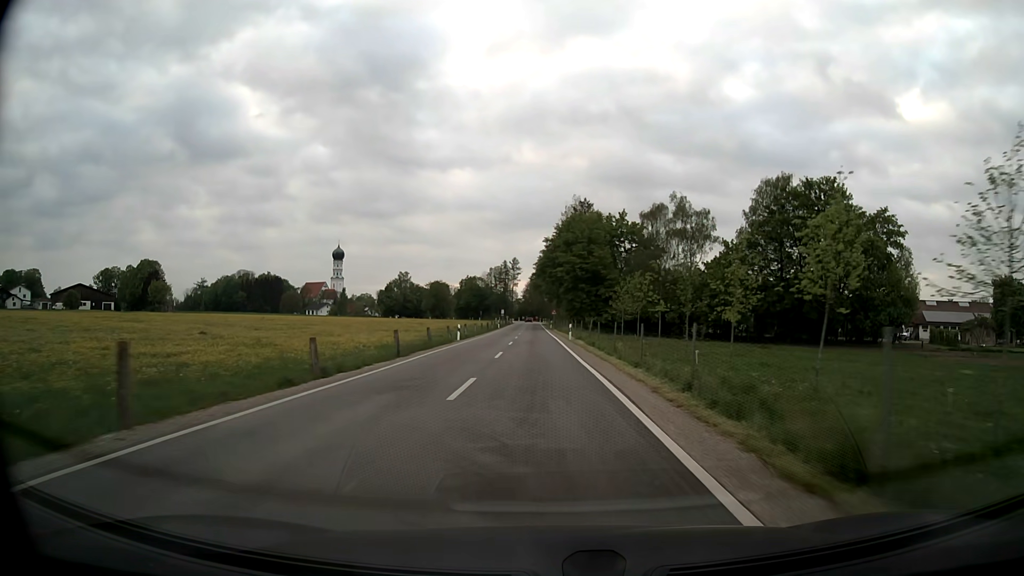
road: unclassified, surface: asphalt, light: Day
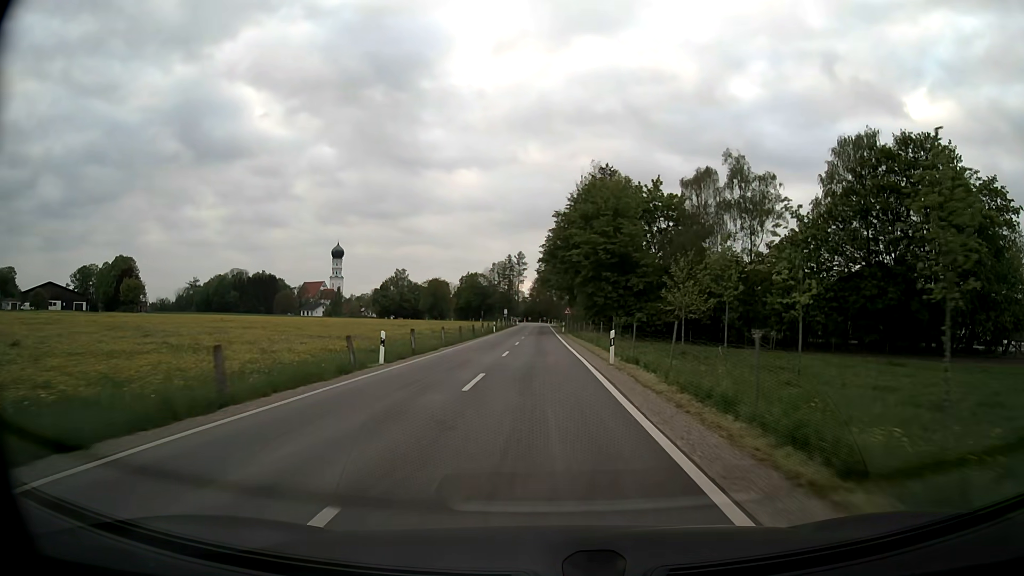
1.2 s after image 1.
(-0.3, +22.4) m; -1°
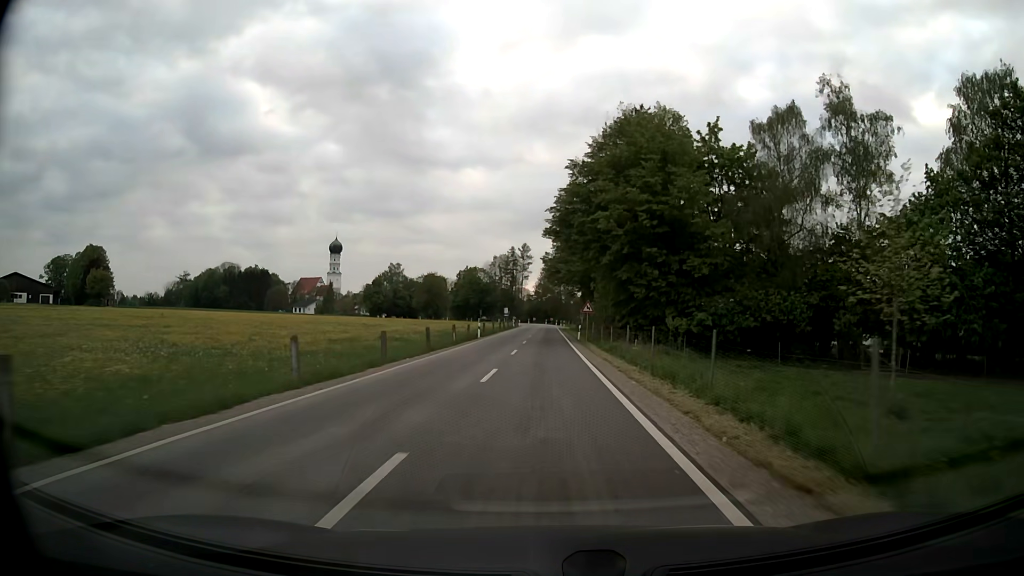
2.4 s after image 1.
(-0.1, +22.0) m; -1°
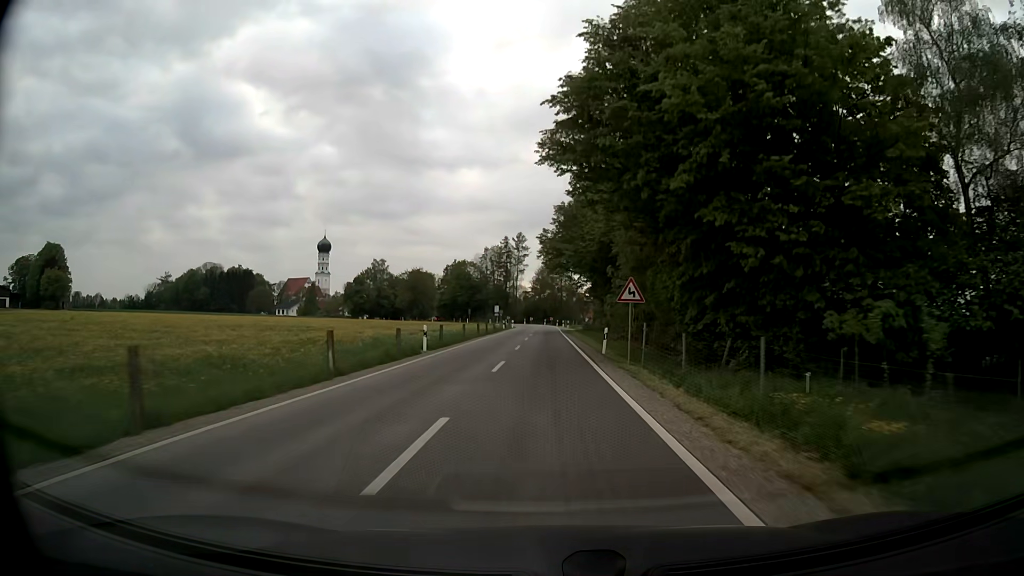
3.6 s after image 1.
(0.0, +21.7) m; 0°
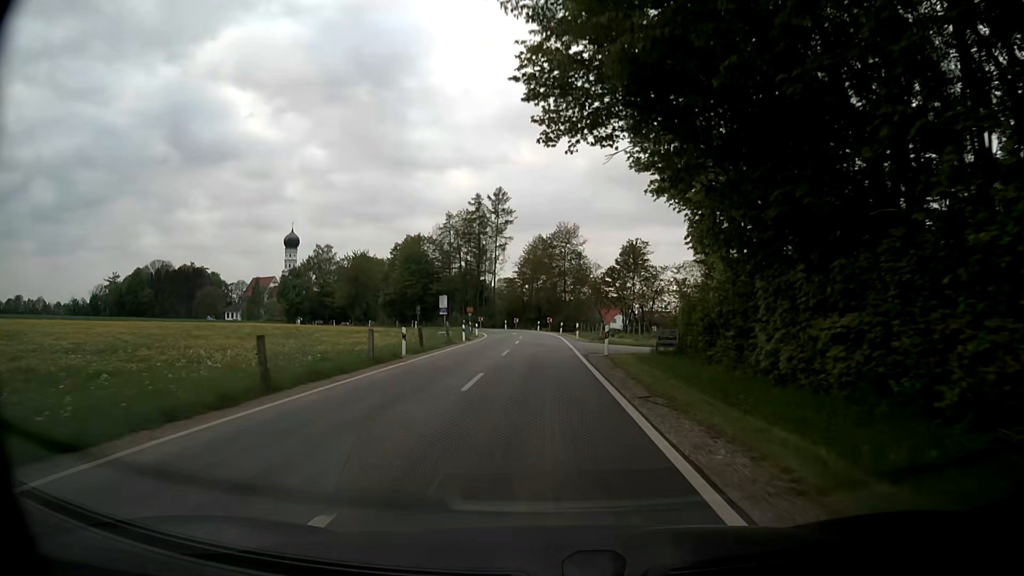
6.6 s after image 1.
(+0.1, +52.8) m; 0°
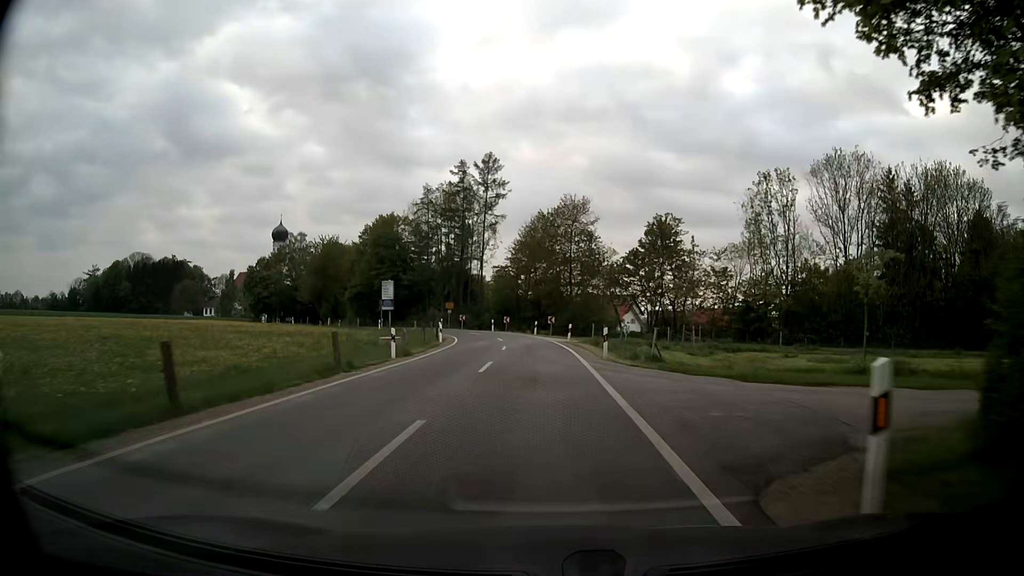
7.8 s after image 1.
(0.0, +19.8) m; 0°
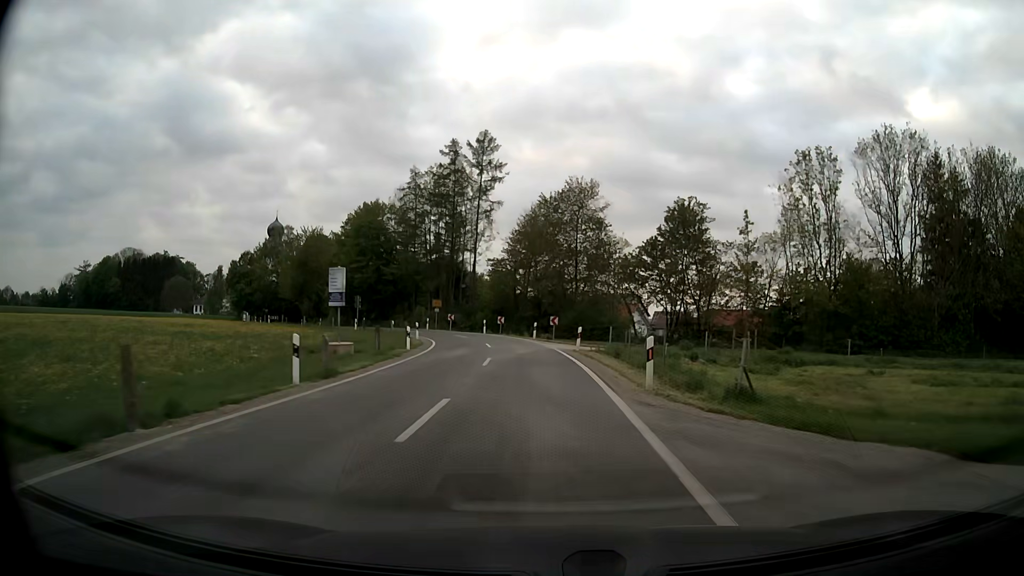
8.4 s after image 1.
(0.0, +9.3) m; 0°
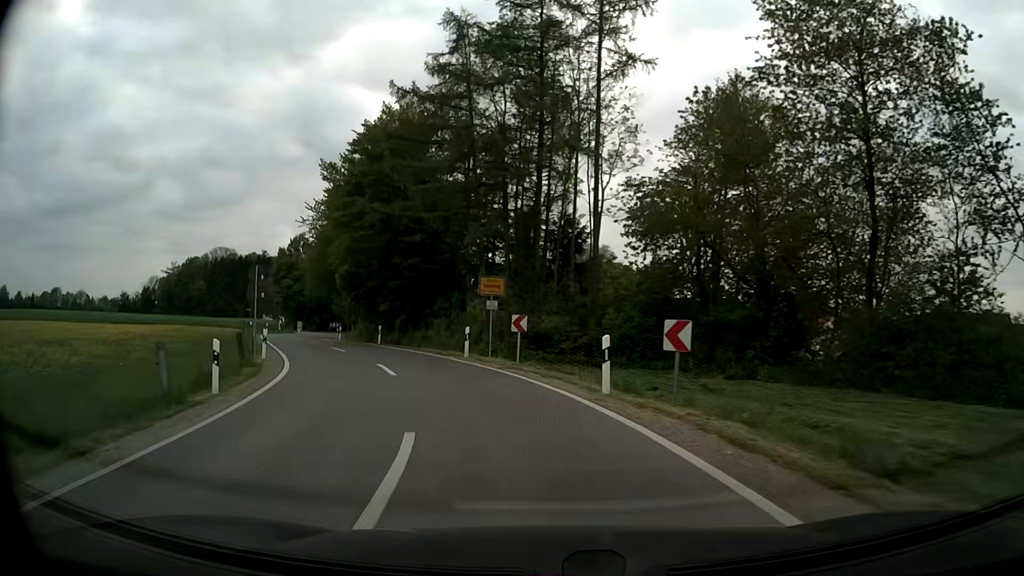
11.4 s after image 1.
(-2.7, +39.6) m; -12°
(-1, +10) (-3, +20) (-7, +29) (-12, +38) (-16, +47) (-20, +56) (-23, +65) (-25, +75) (-24, +85) (-21, +95) m
